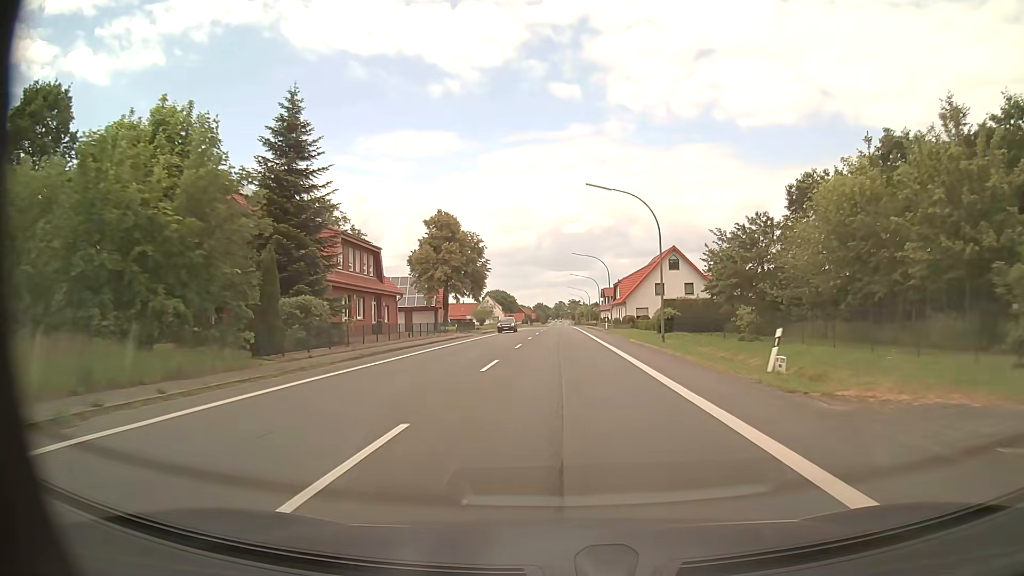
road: primary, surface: asphalt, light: Day
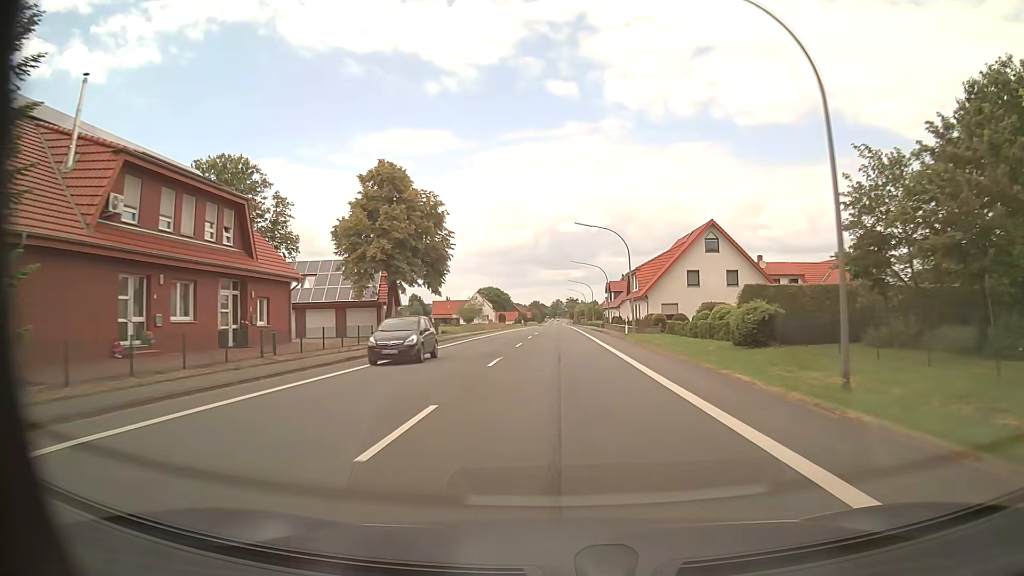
(0.0, +22.1) m; 0°
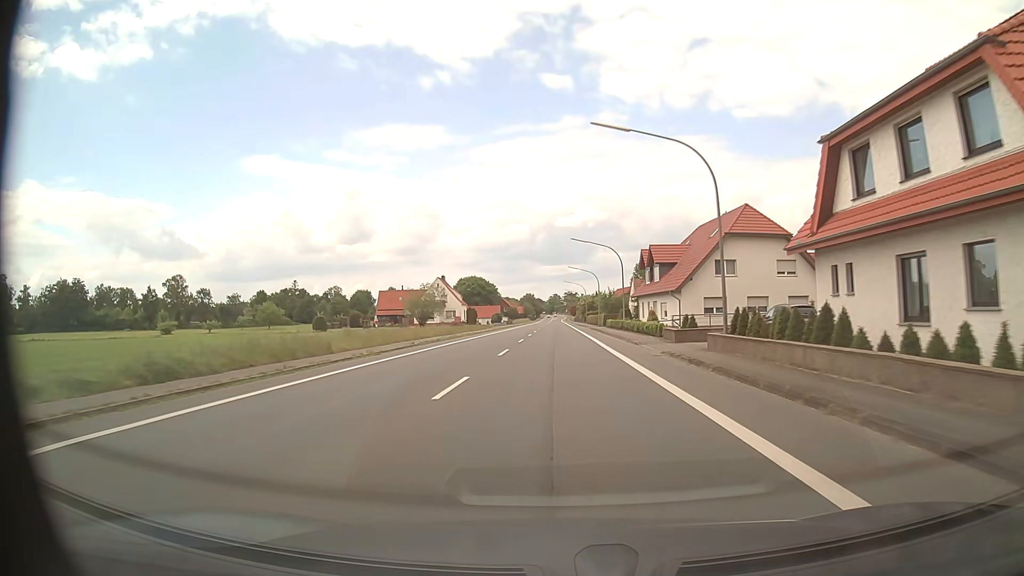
(+0.1, +55.6) m; 0°
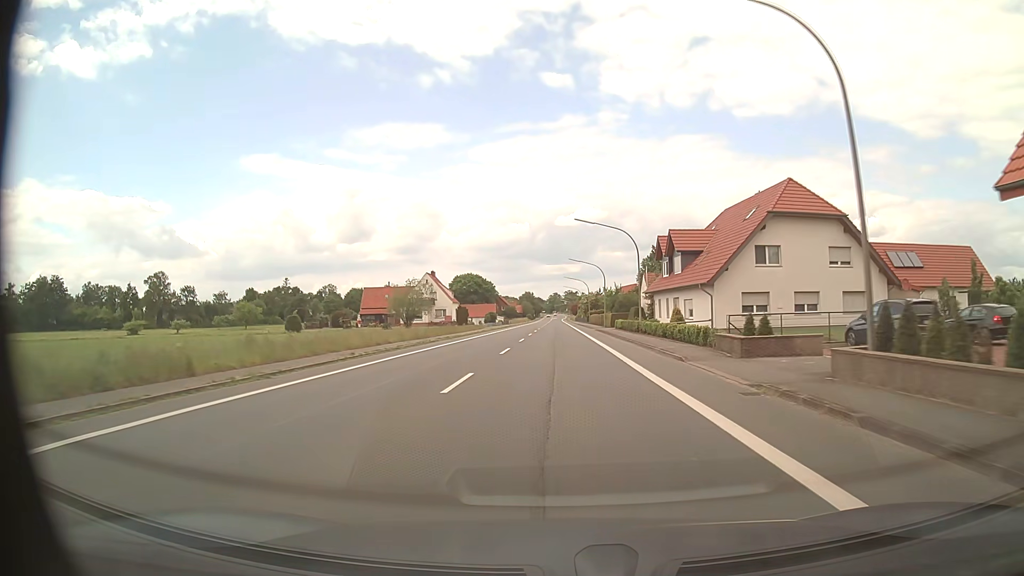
(0.0, +11.2) m; 0°
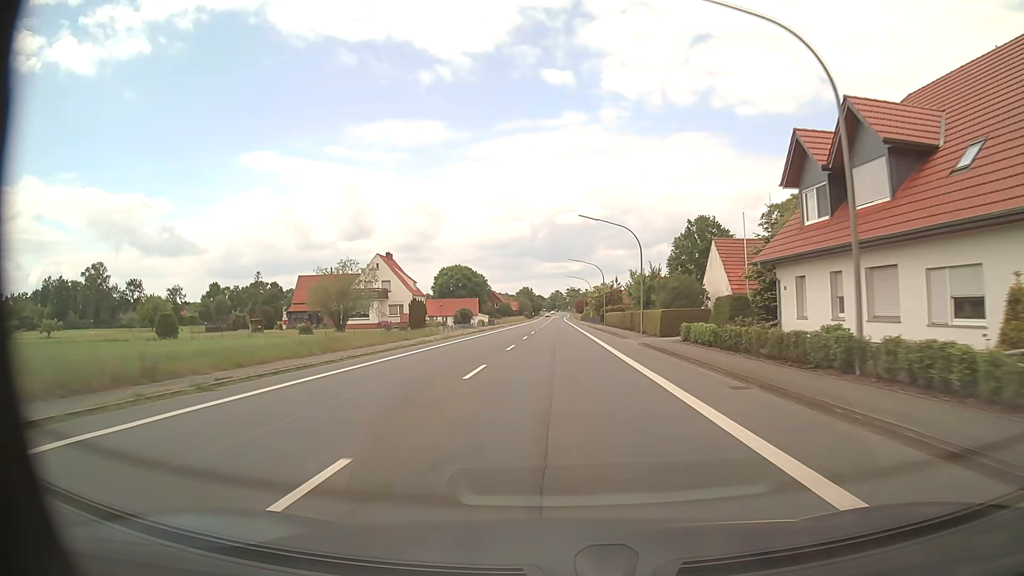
(0.0, +33.5) m; 0°
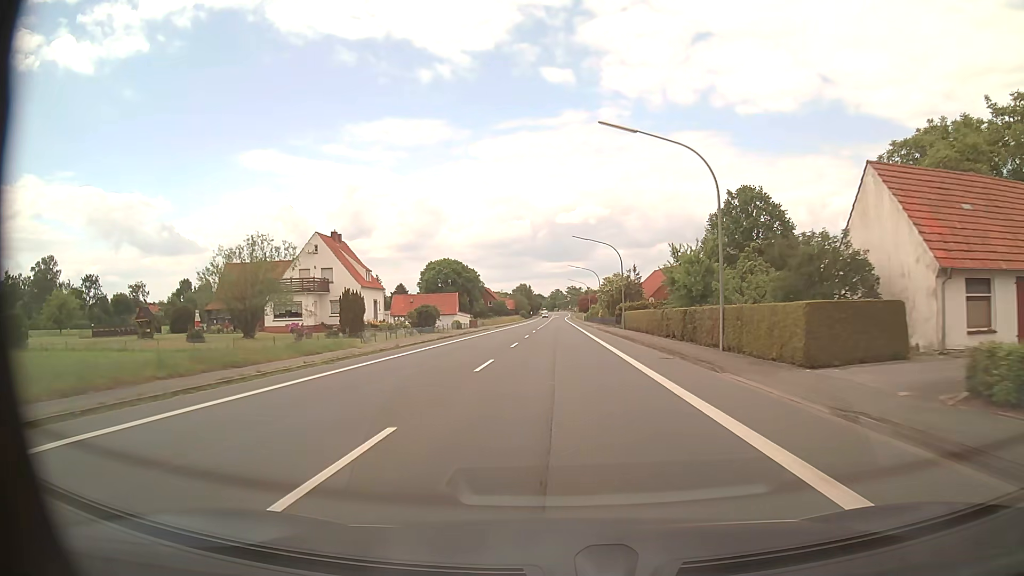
(0.0, +22.3) m; 0°
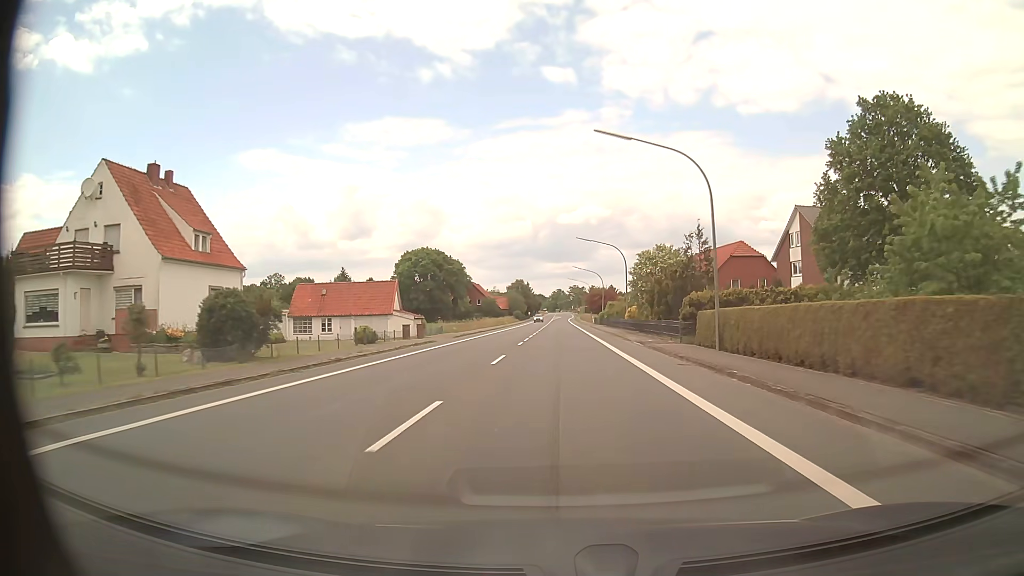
(0.0, +33.4) m; 0°
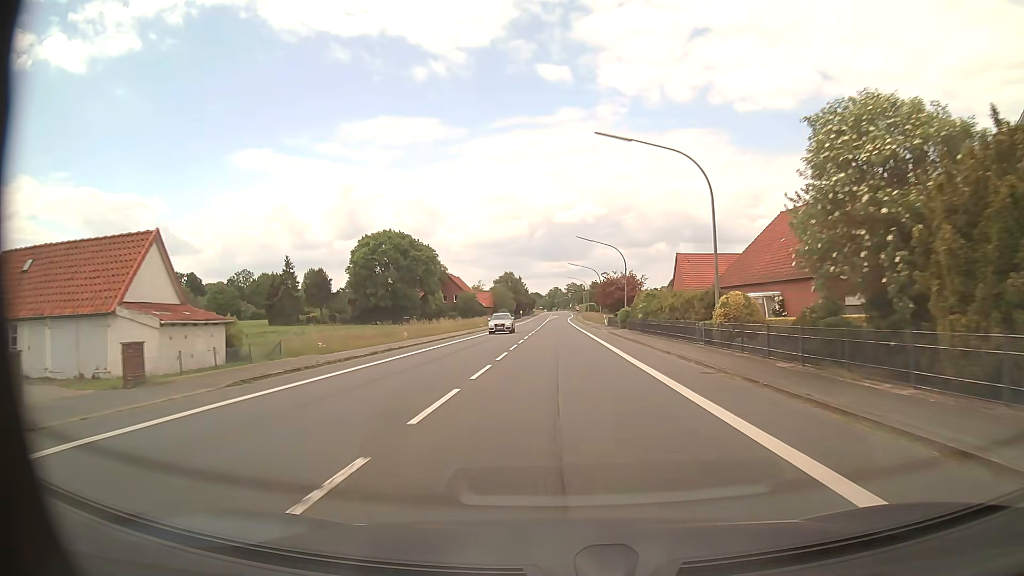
(0.0, +33.4) m; 0°
(0, +10) (0, +20) (0, +30) (0, +40) (0, +50) (0, +60) (0, +70) (0, +80) (0, +90) (0, +100) m
